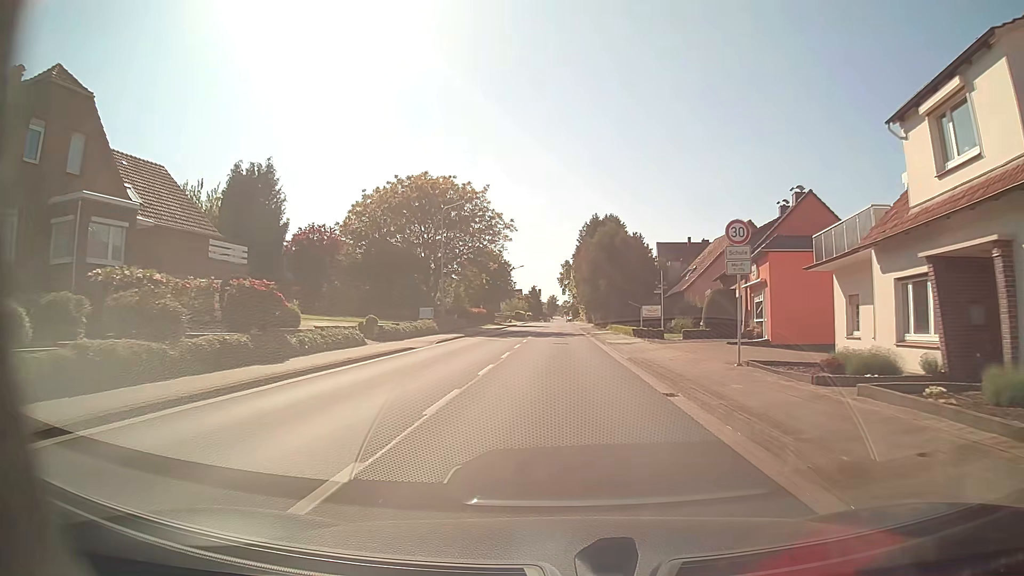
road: tertiary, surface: asphalt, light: Day
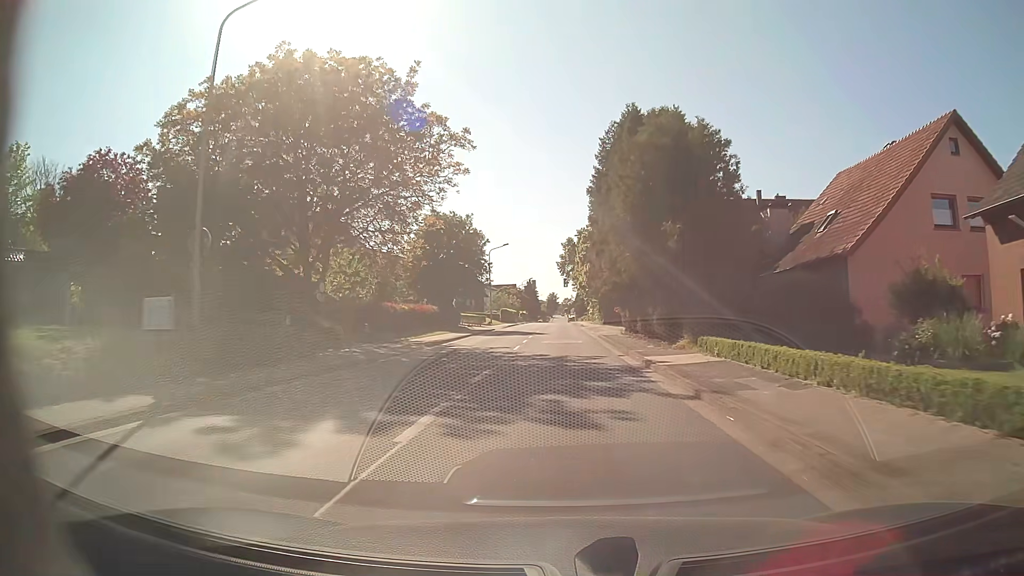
(-0.1, +32.3) m; 0°
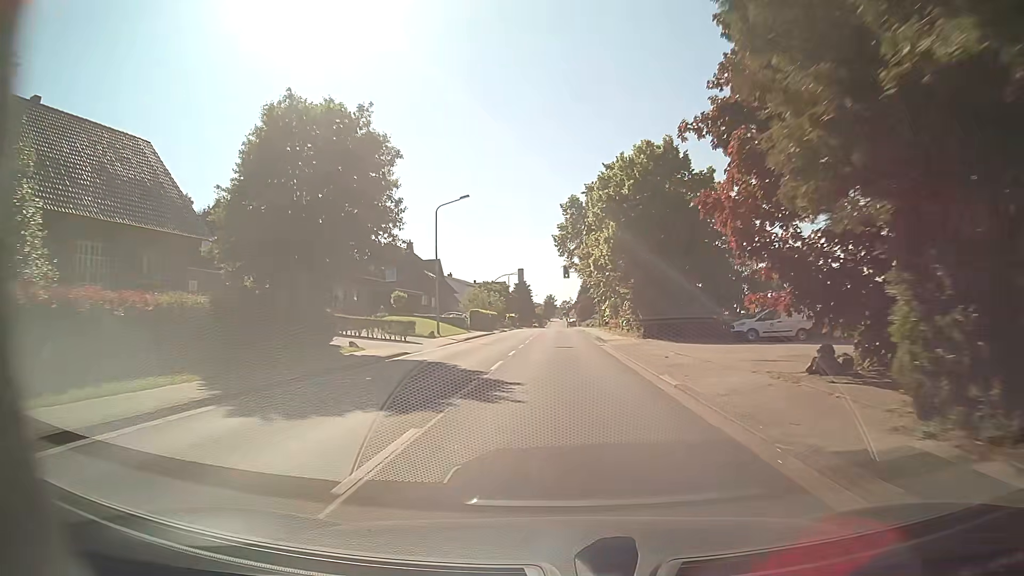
(-0.1, +32.4) m; 0°
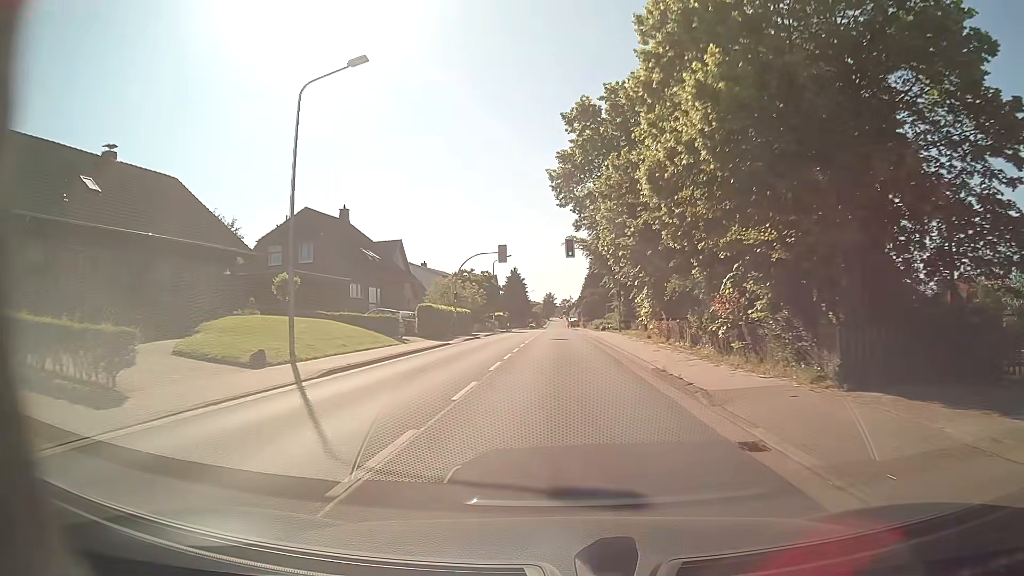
(0.0, +24.3) m; 0°
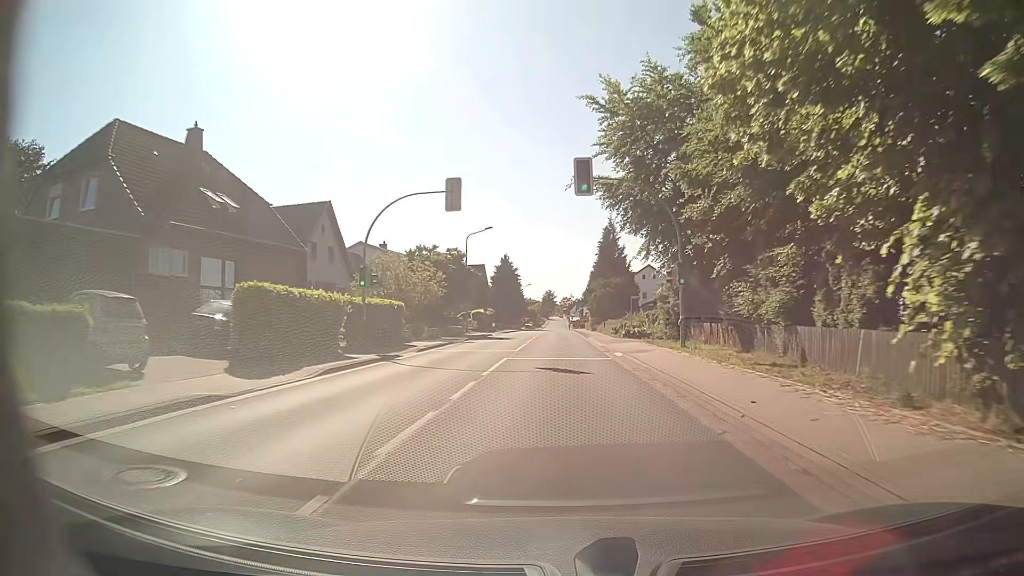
(-0.2, +24.3) m; 0°
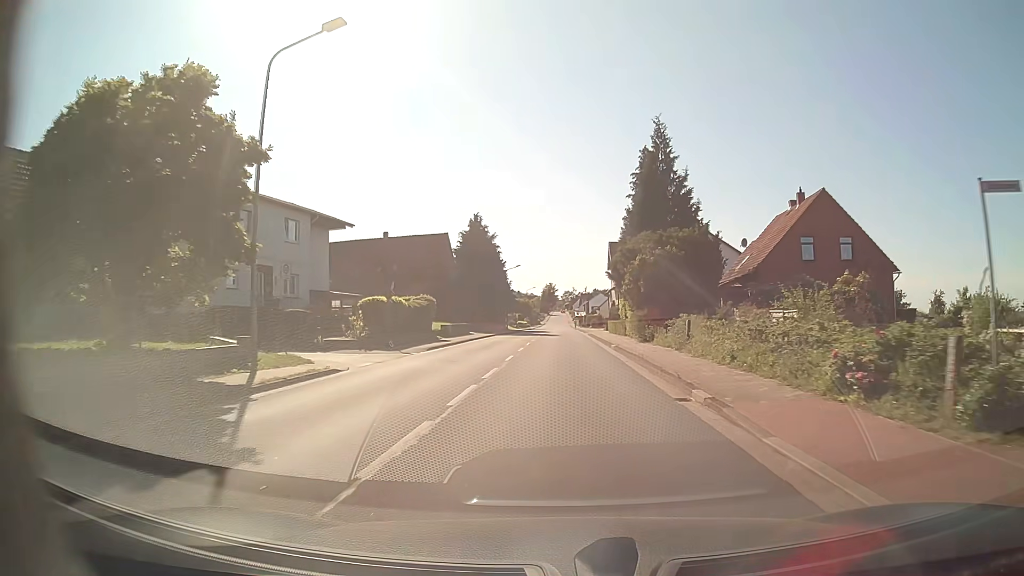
(0.0, +40.7) m; 0°
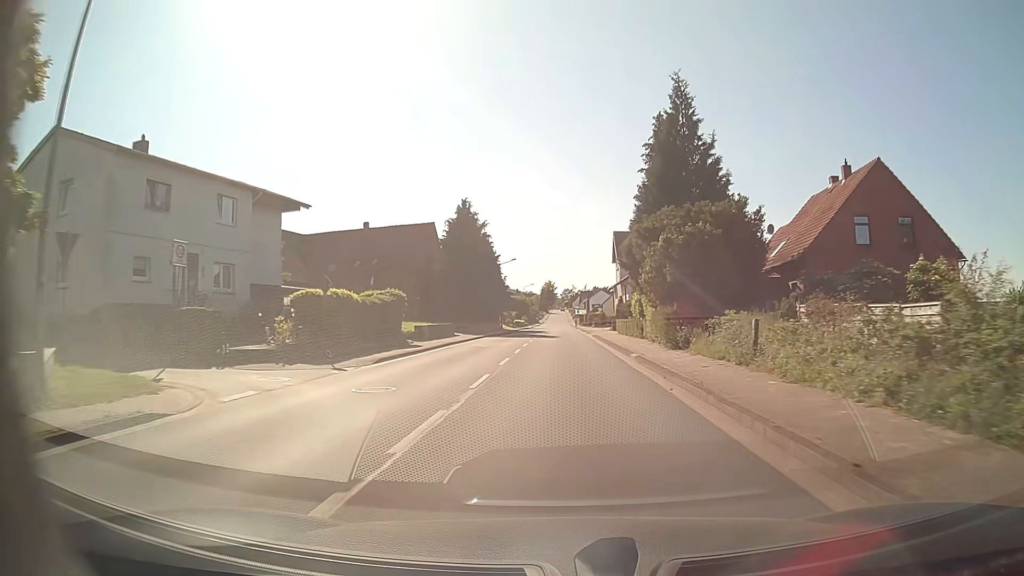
(-0.1, +8.1) m; 0°
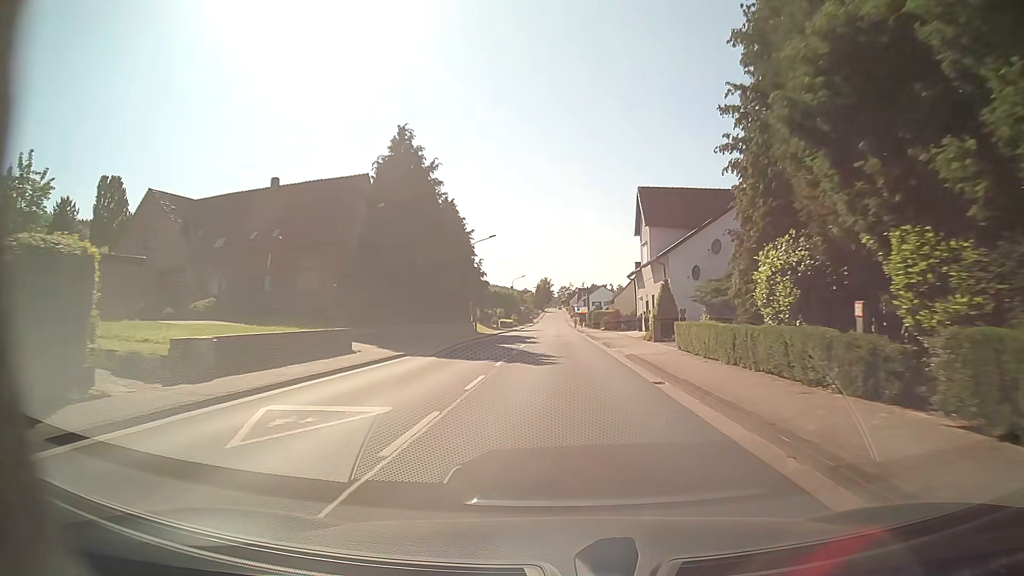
(0.0, +24.4) m; 0°
(0, +10) (0, +20) (0, +30) (0, +40) (0, +50) (0, +60) (0, +70) (0, +80) (0, +90) (0, +100) m
